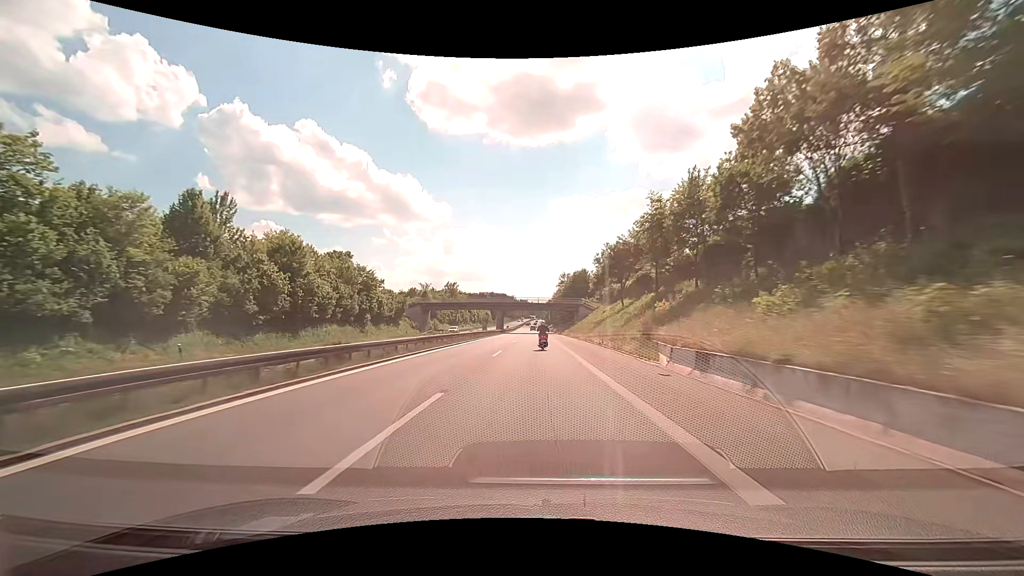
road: motorway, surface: asphalt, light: Day
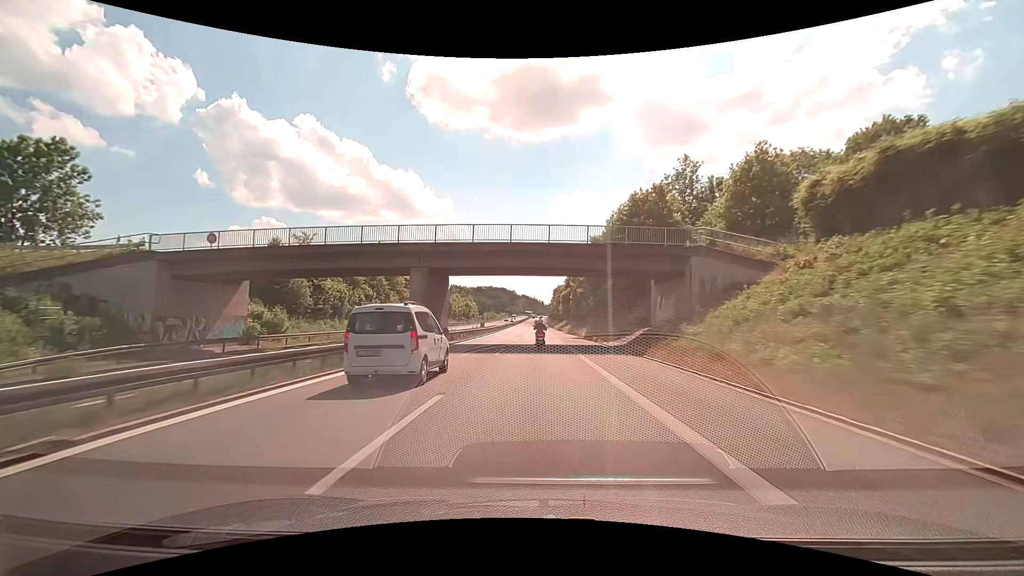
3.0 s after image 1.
(-0.3, +72.4) m; 0°
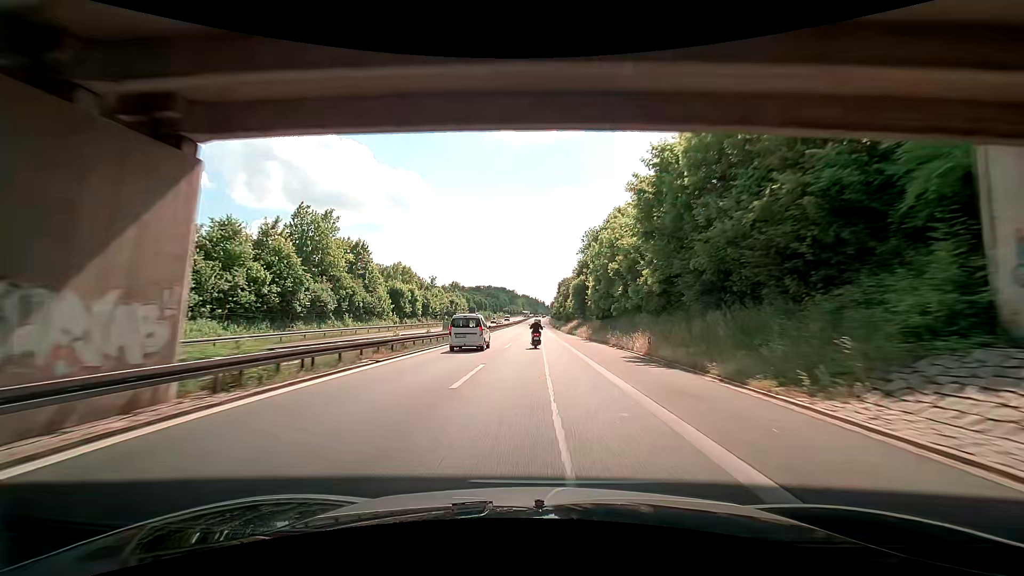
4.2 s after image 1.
(0.0, +29.0) m; 0°
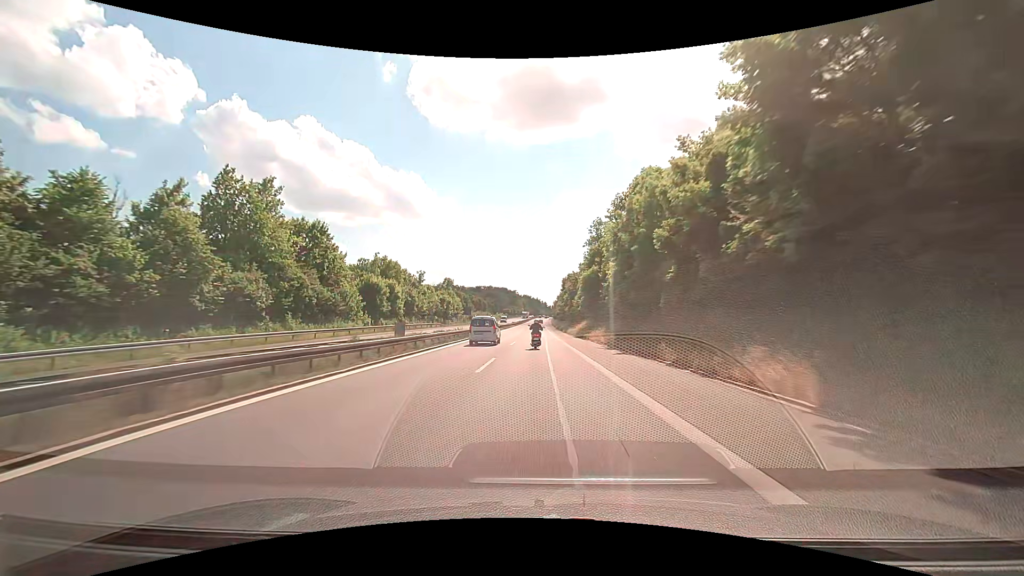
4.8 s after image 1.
(+0.1, +14.5) m; +1°
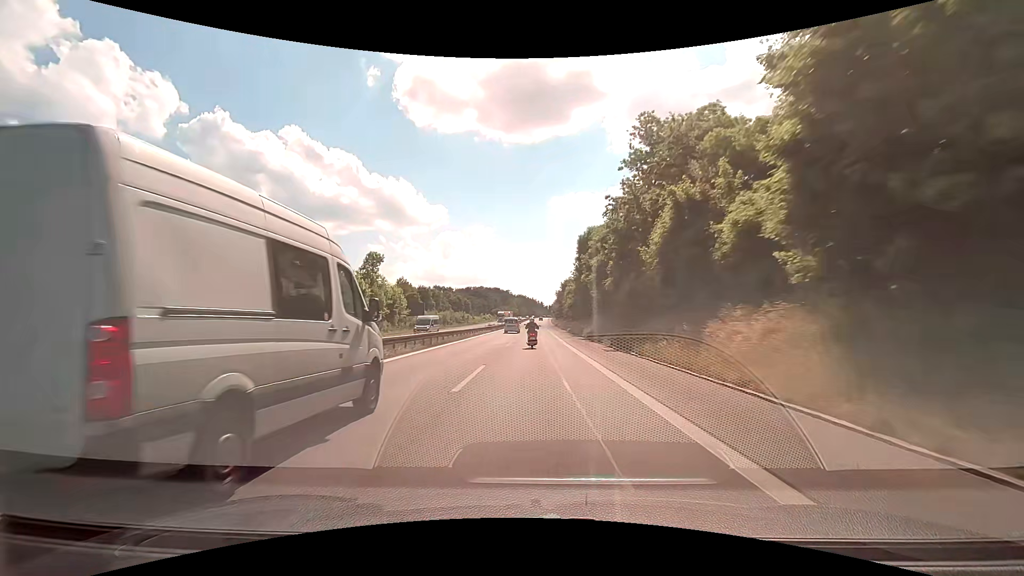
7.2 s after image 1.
(-0.9, +57.9) m; -1°
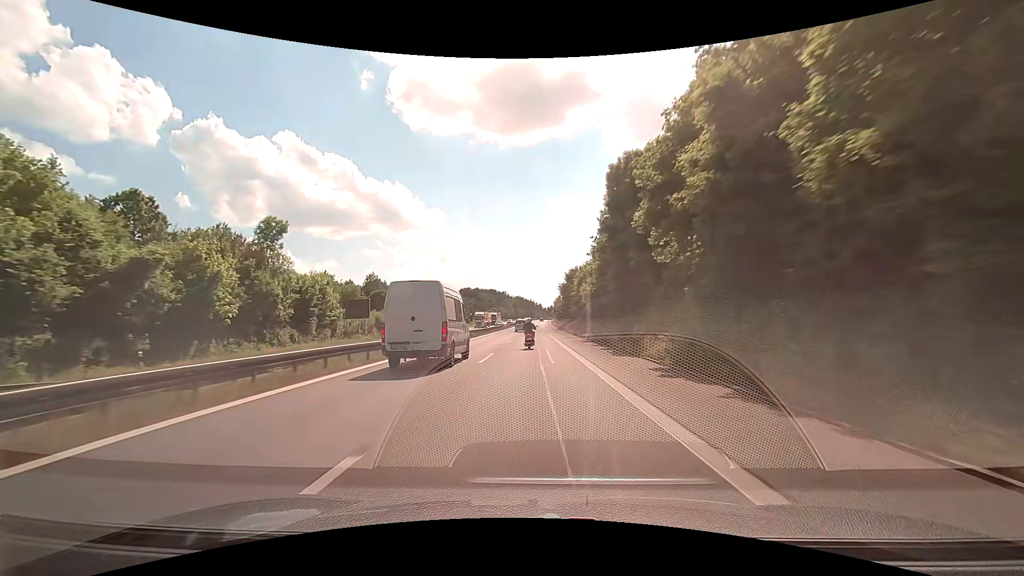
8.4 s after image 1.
(0.0, +28.7) m; 0°
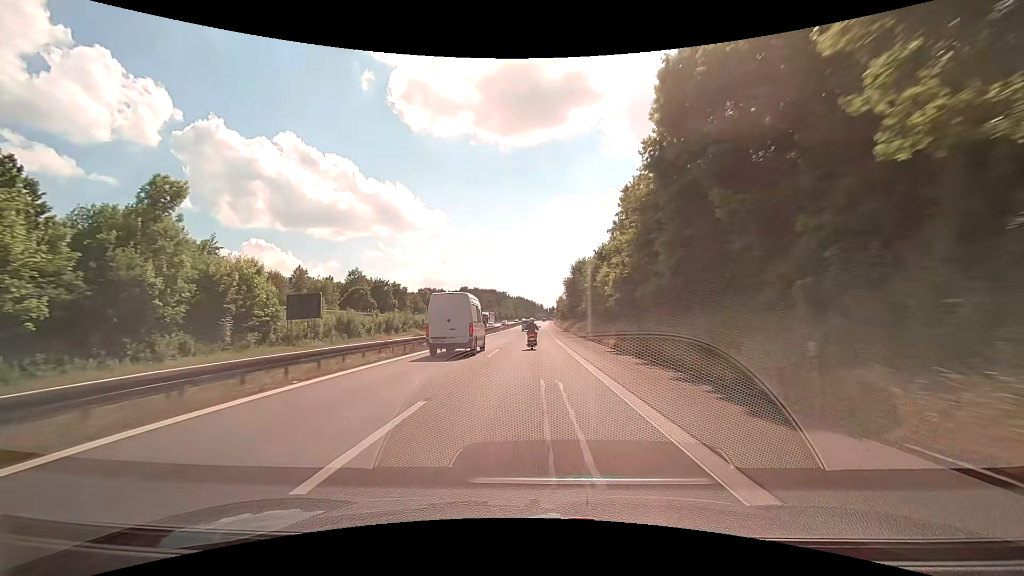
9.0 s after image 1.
(0.0, +14.3) m; 0°
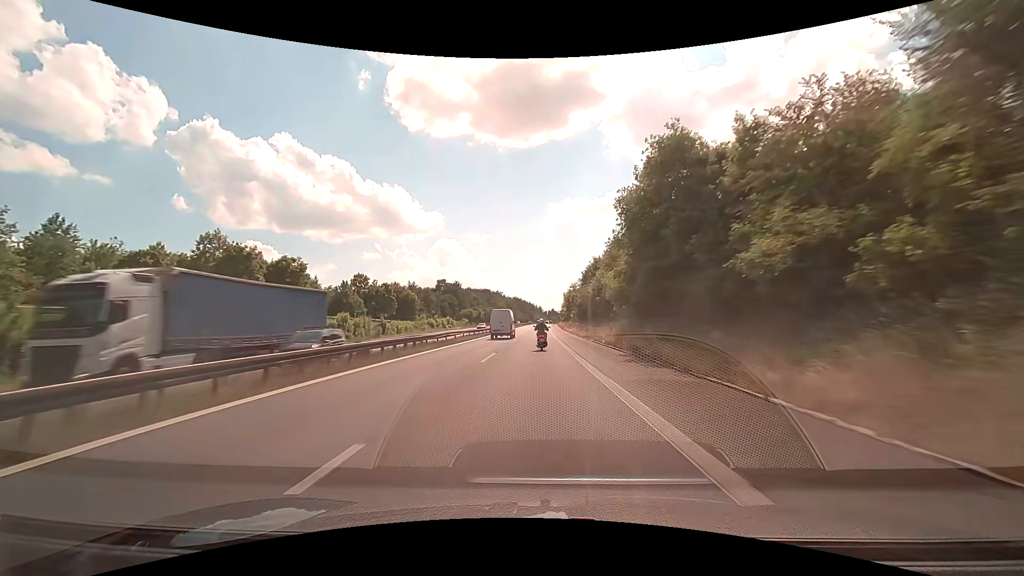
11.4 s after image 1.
(-0.1, +56.6) m; 0°
(0, +10) (0, +20) (0, +30) (0, +40) (0, +50) (0, +60) (0, +70) (+1, +80) (+1, +90) (+1, +100) m
